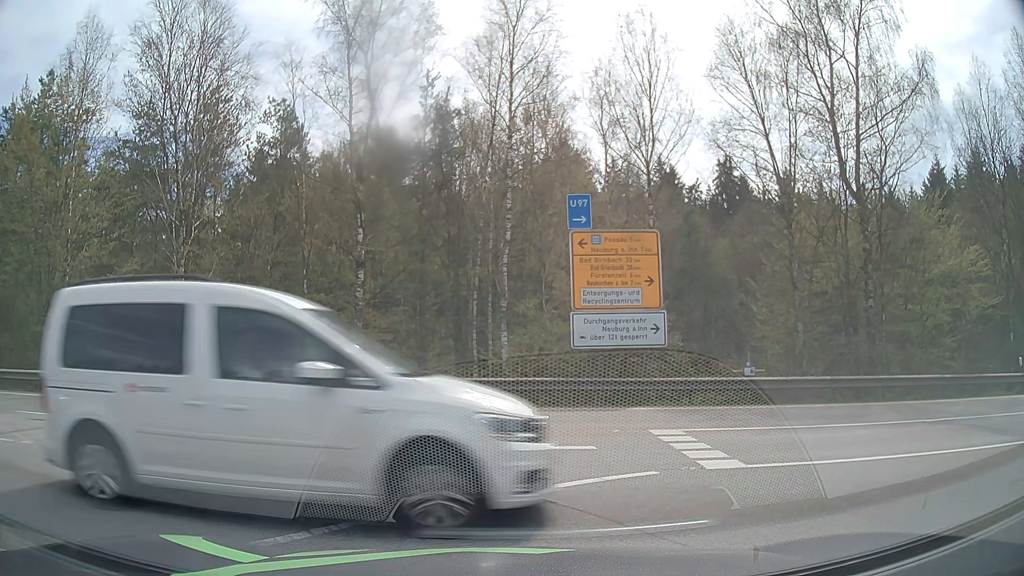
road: motorway_link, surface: asphalt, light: Day
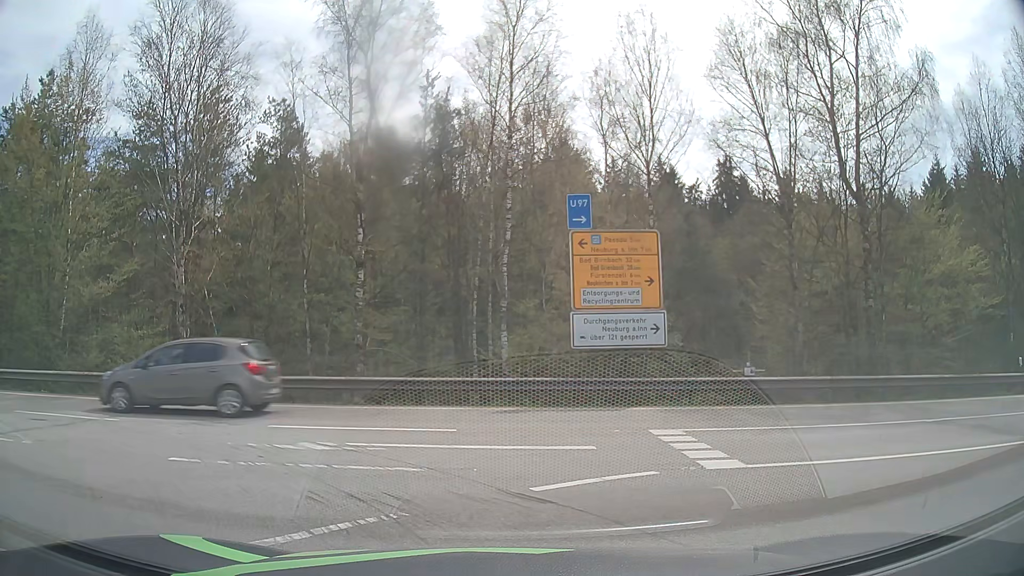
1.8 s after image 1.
(0.0, 0.0) m; 0°
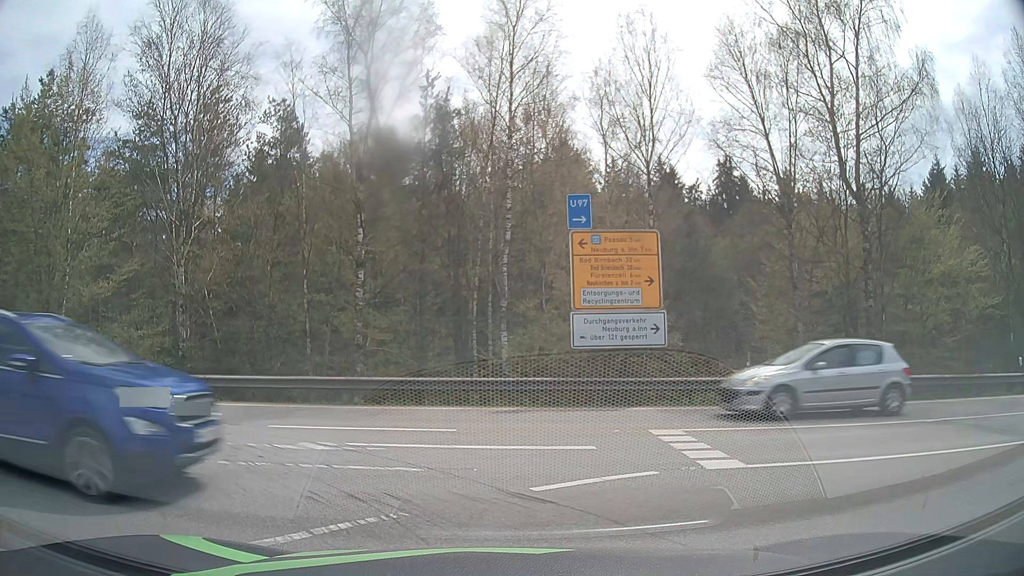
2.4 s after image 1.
(0.0, 0.0) m; 0°
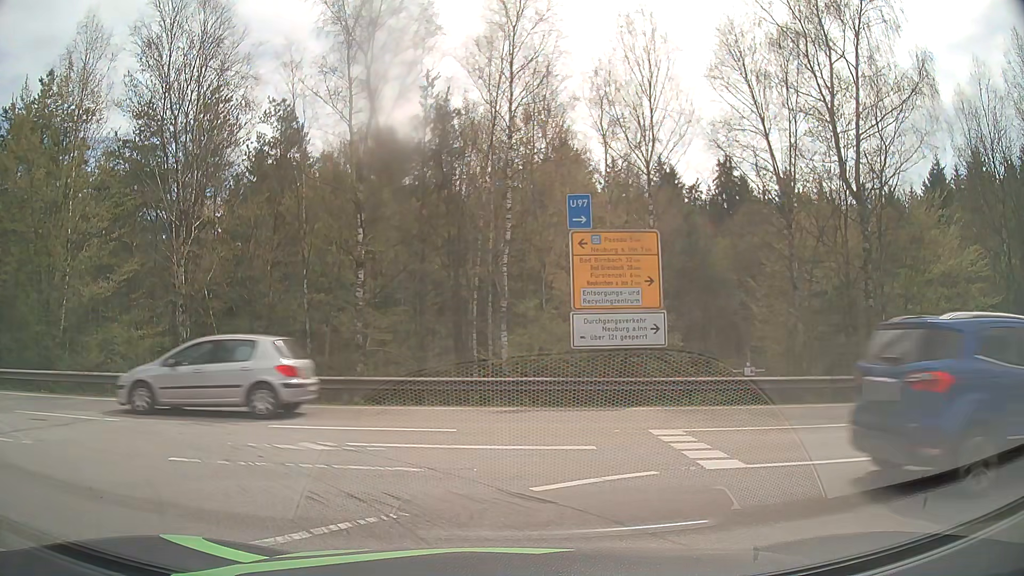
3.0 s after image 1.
(0.0, 0.0) m; 0°
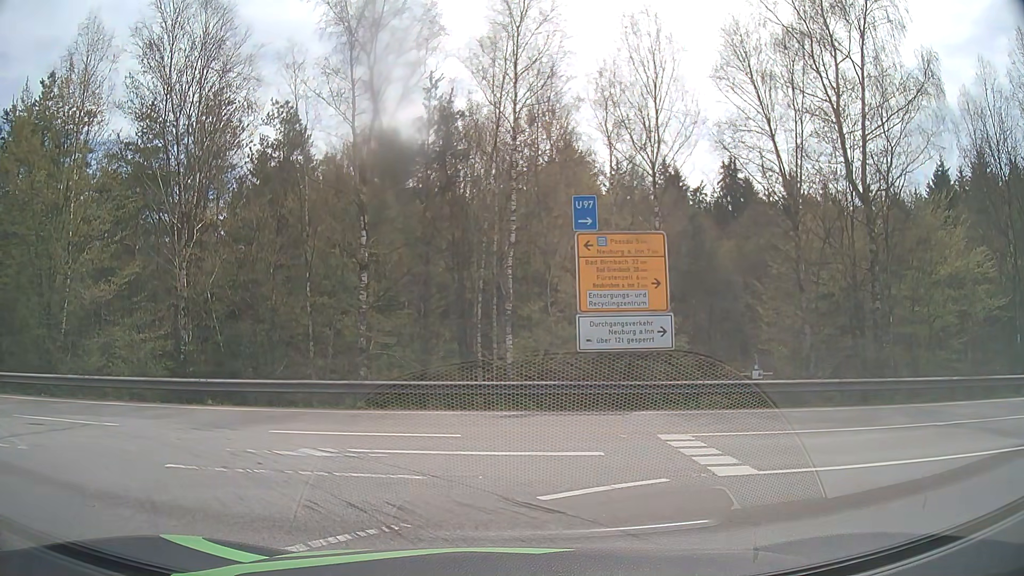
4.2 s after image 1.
(0.0, +0.2) m; 0°
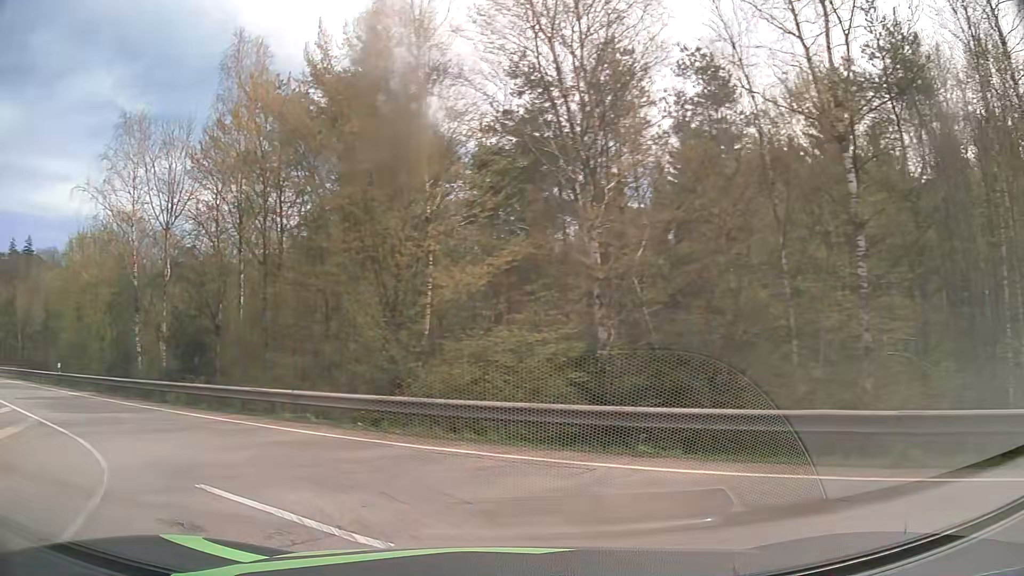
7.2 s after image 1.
(-2.4, +7.7) m; -36°
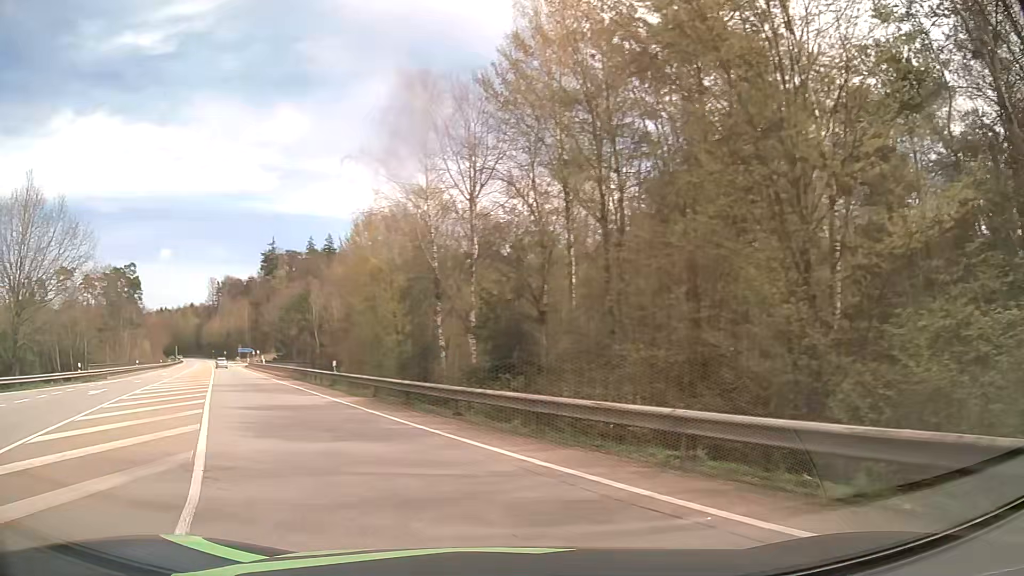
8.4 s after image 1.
(-2.0, +6.8) m; -29°
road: secondary
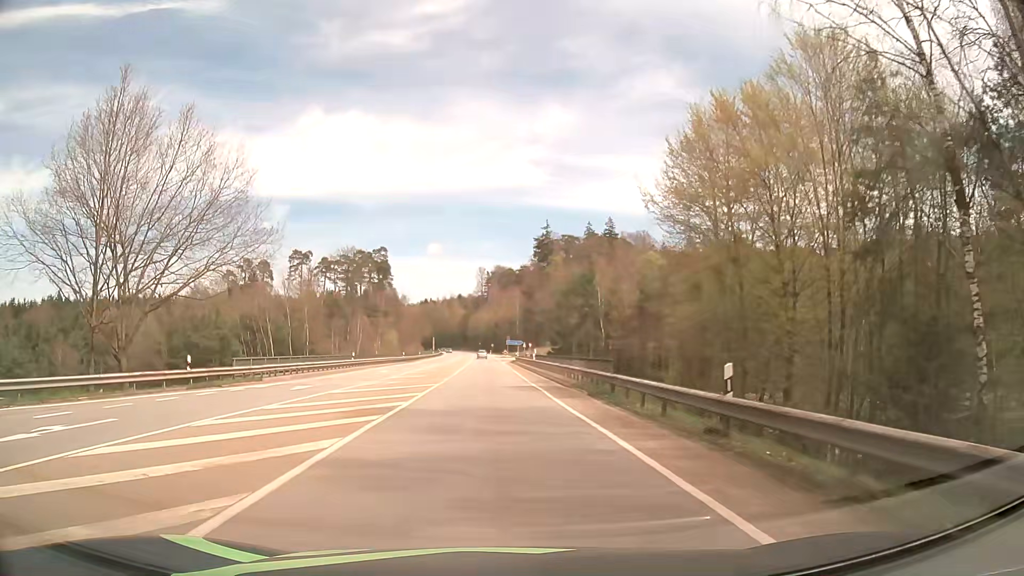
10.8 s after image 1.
(-6.9, +19.8) m; -25°
(0, +10) (0, +20) (-1, +30) (-1, +40) (-2, +50) (-2, +60) (-2, +70) (-3, +80) (-3, +90) (-3, +100) m
